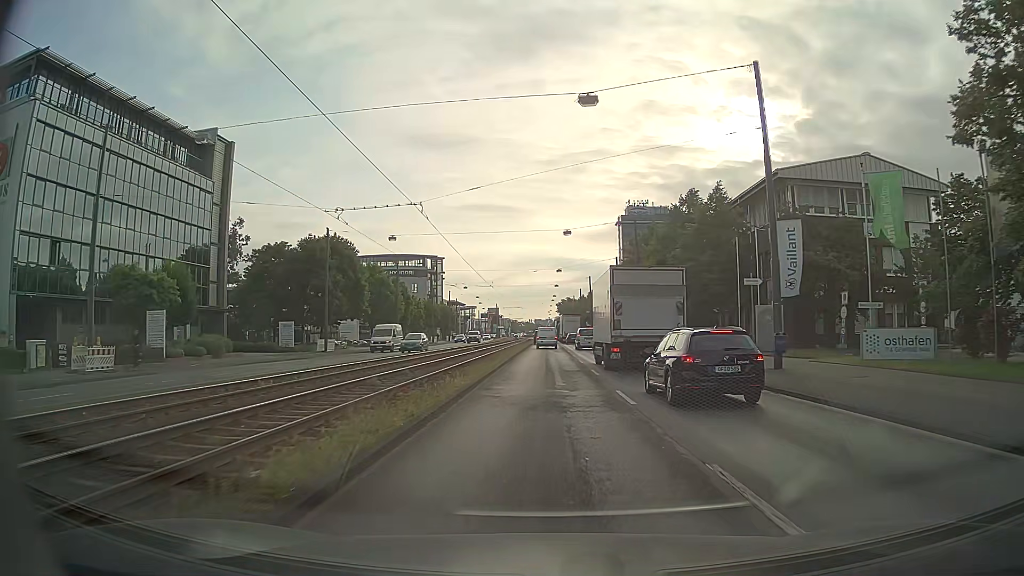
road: primary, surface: asphalt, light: Day
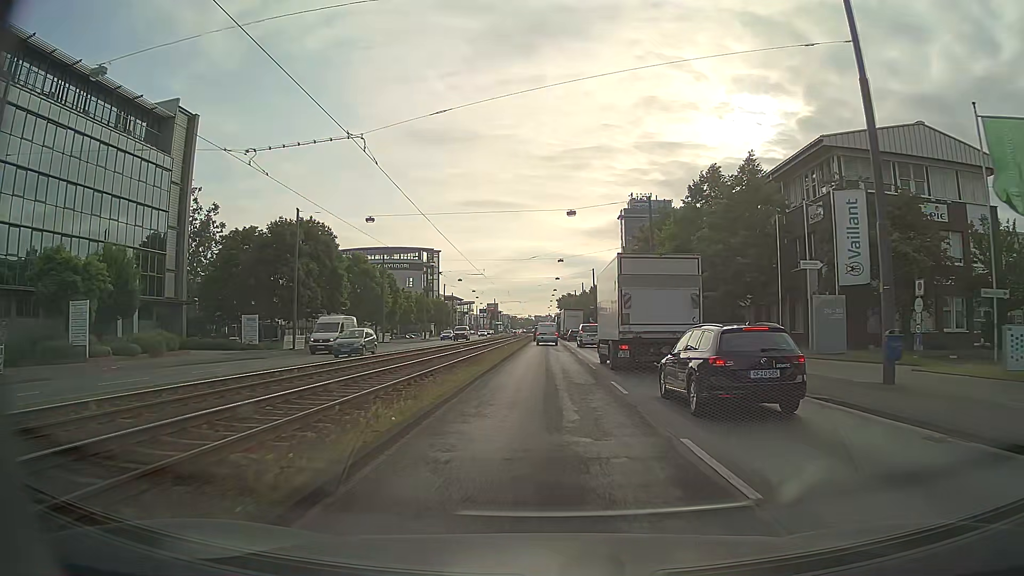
(0.0, +7.7) m; 0°
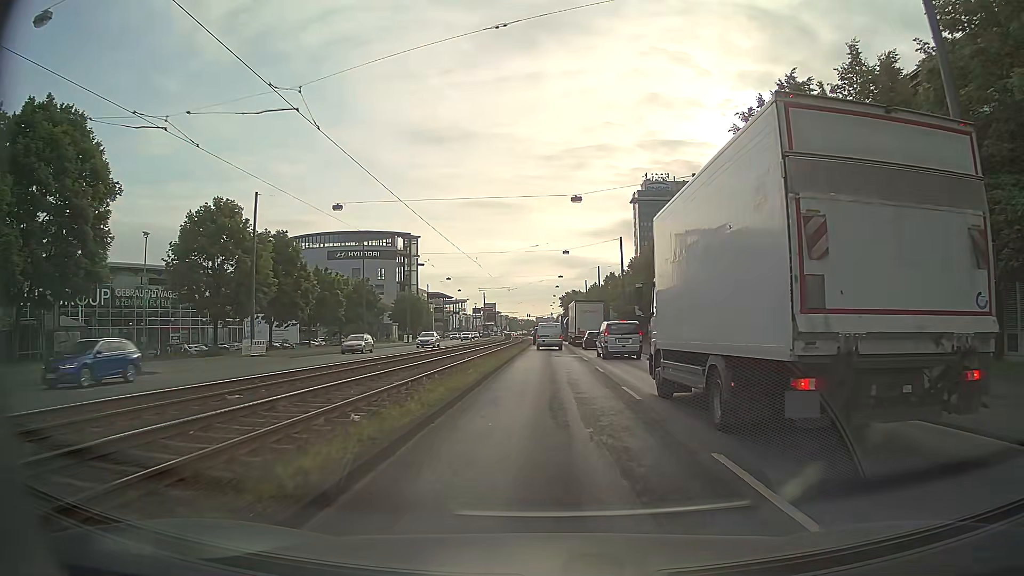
(0.0, +37.0) m; 0°
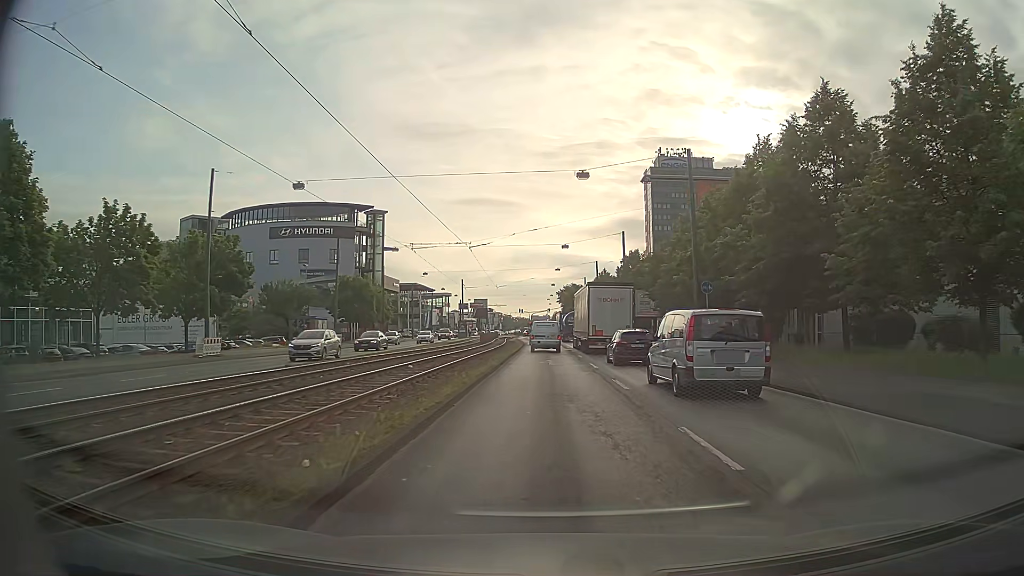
(-0.2, +33.8) m; 0°
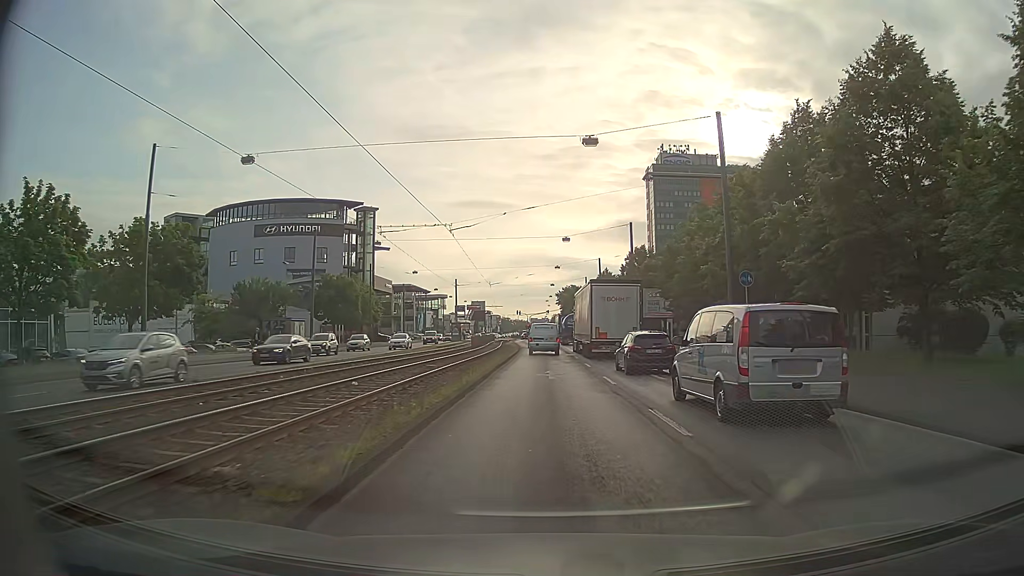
(+0.1, +6.7) m; 0°
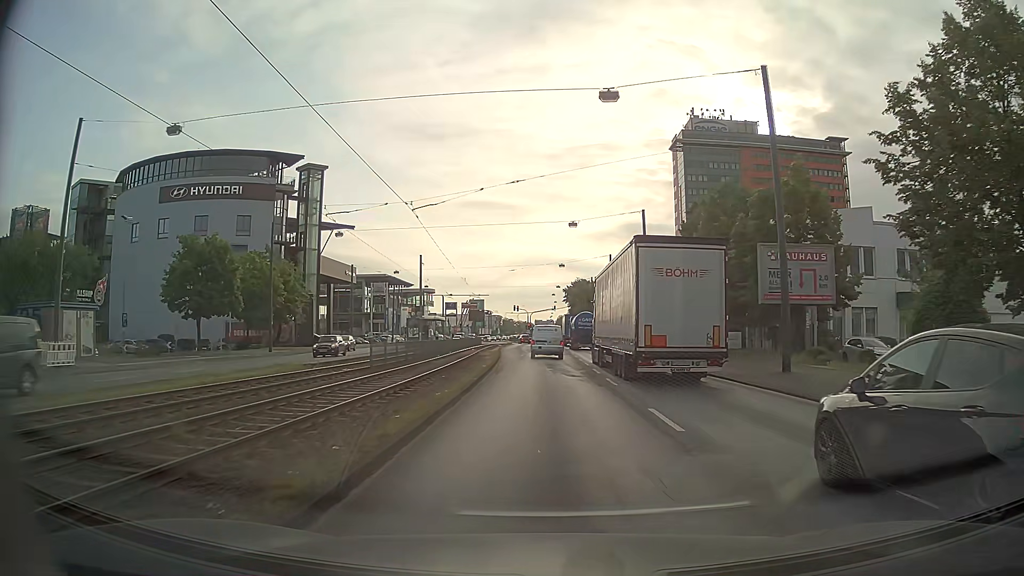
(0.0, +35.6) m; 0°
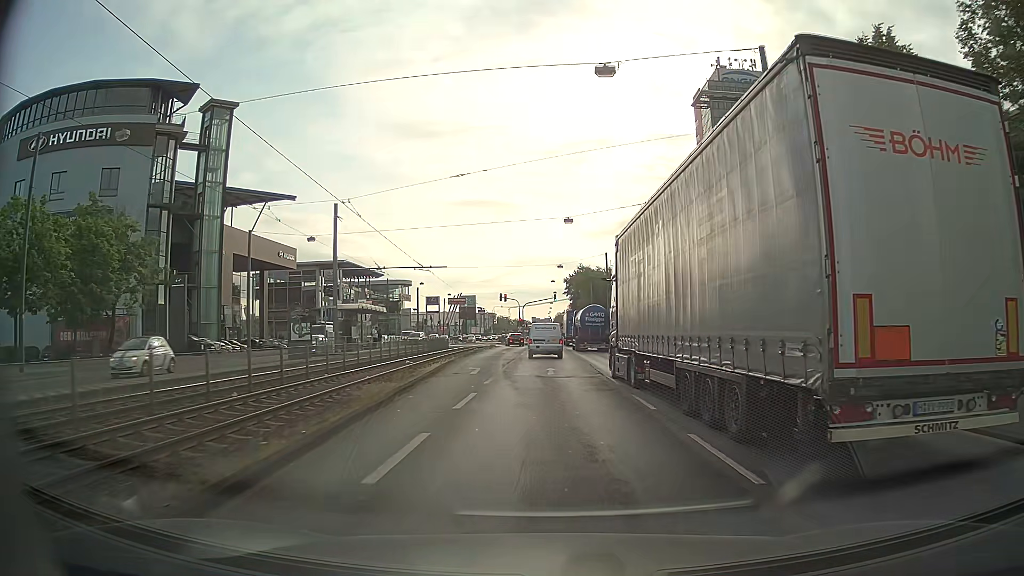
(0.0, +30.6) m; 0°
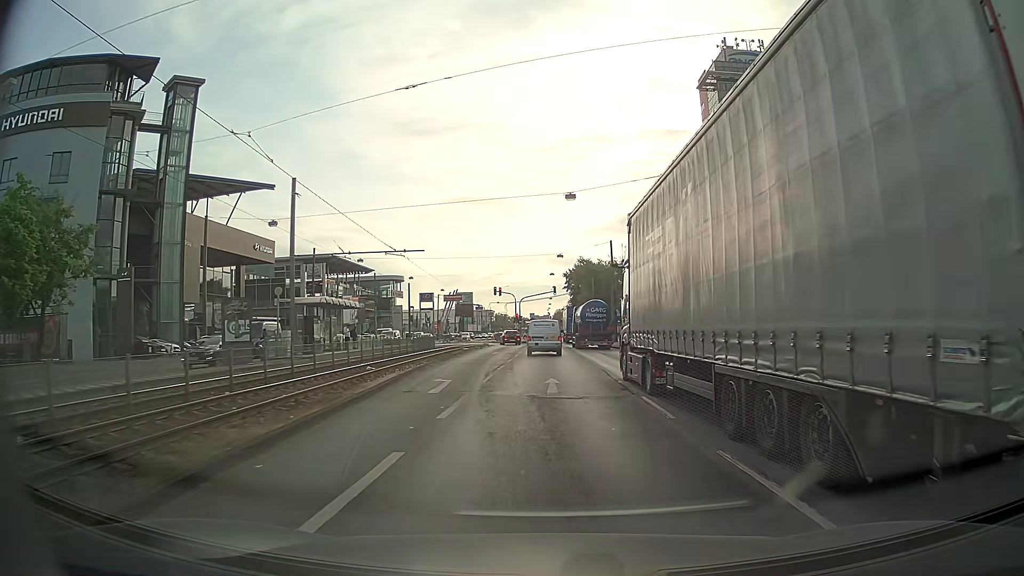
(0.0, +7.7) m; 0°
(0, +10) (0, +20) (0, +30) (0, +40) (0, +50) (0, +60) (0, +70) (0, +80) (0, +90) (0, +100) m
